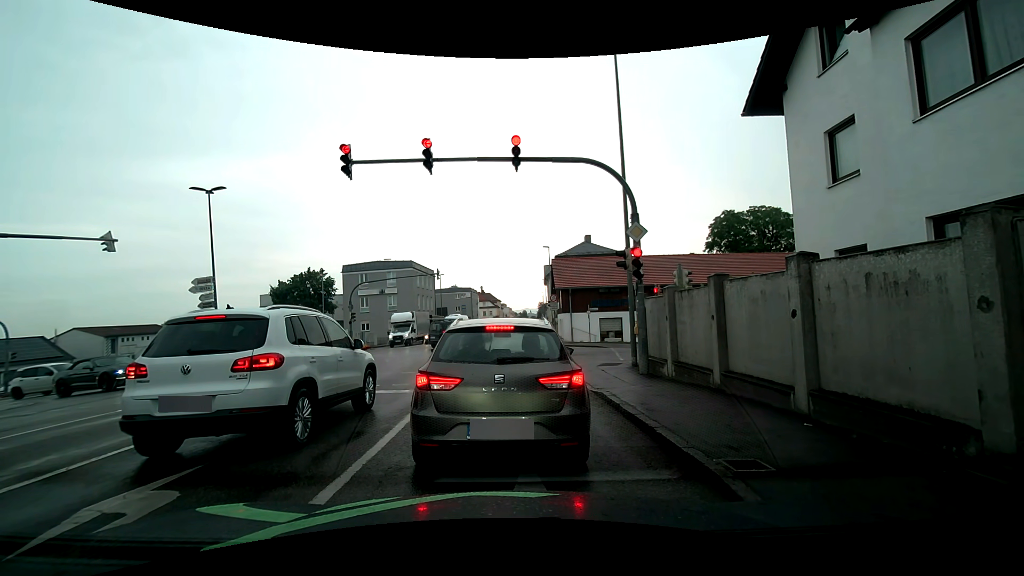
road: tertiary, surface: asphalt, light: Day
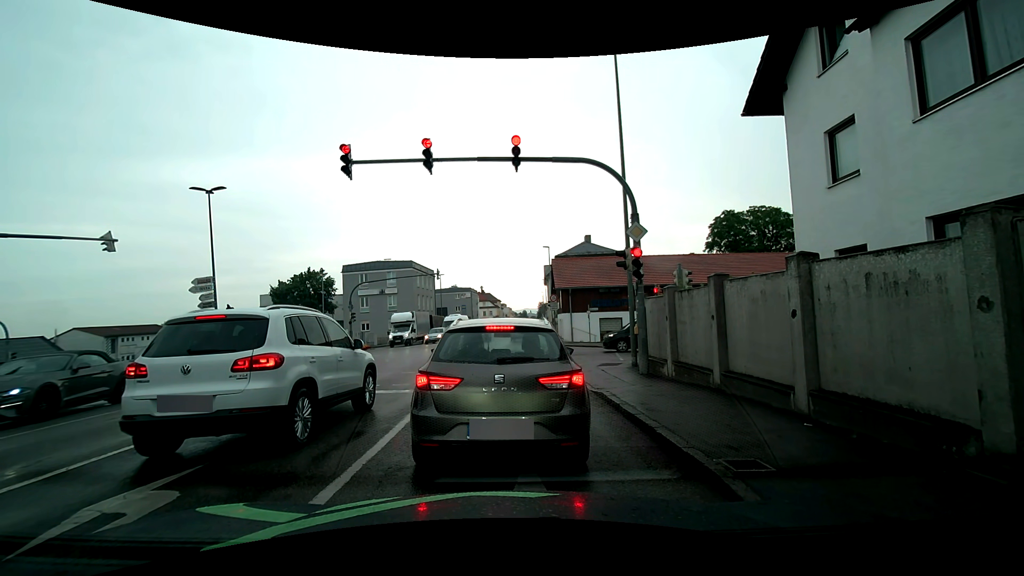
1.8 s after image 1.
(0.0, 0.0) m; 0°
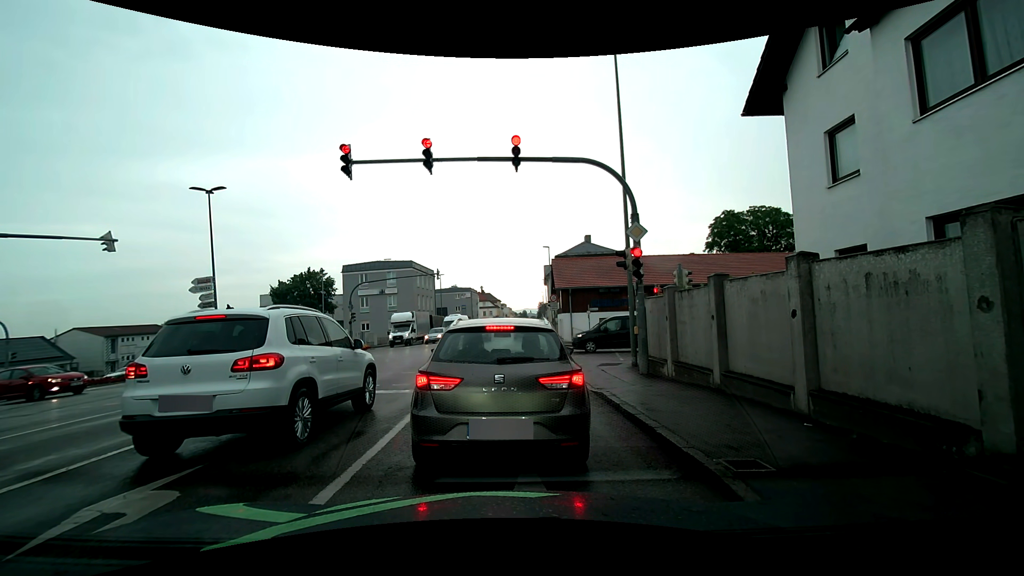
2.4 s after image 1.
(0.0, 0.0) m; 0°
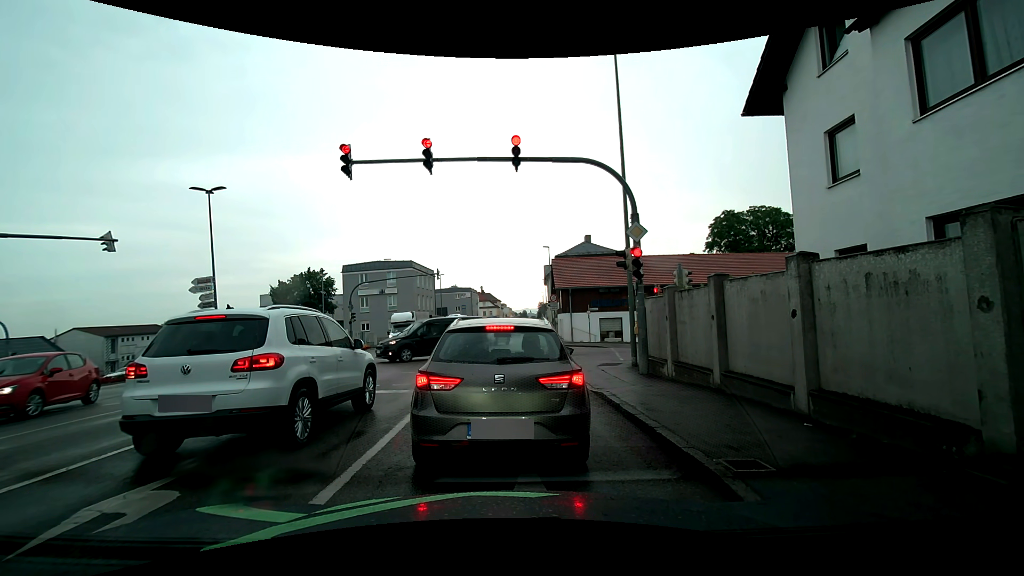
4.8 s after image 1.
(0.0, 0.0) m; 0°
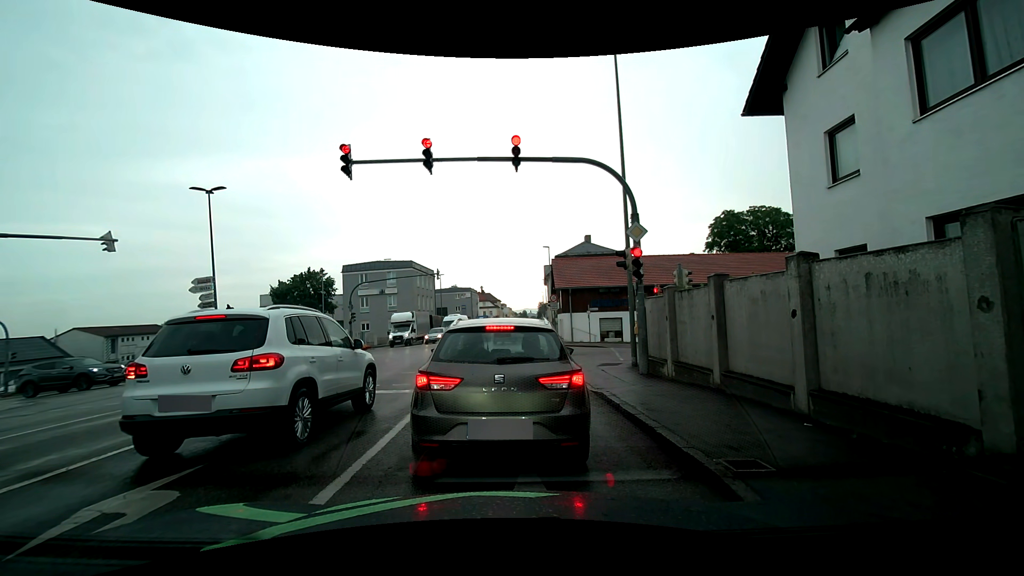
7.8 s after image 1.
(0.0, 0.0) m; 0°
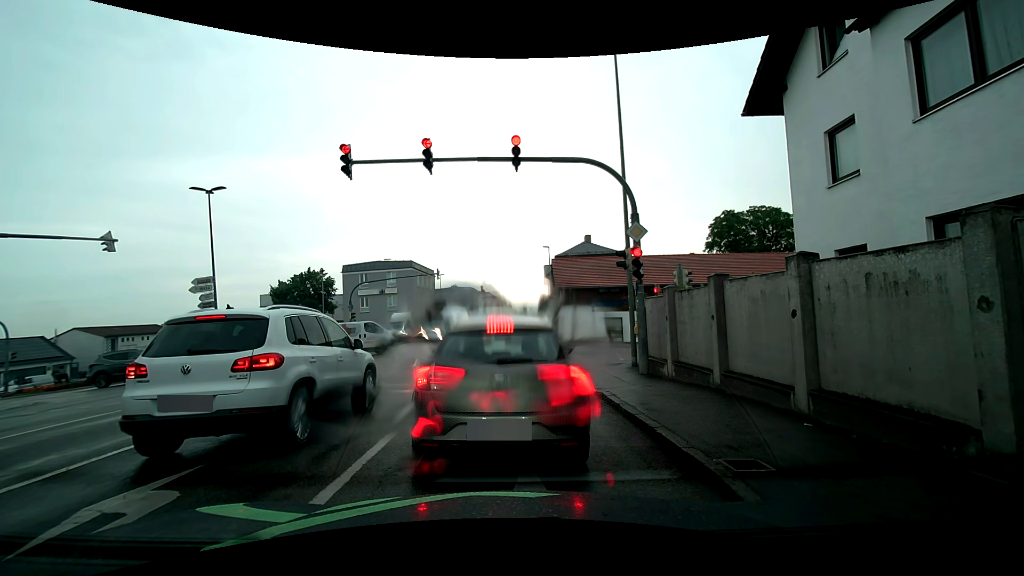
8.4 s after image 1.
(0.0, 0.0) m; 0°
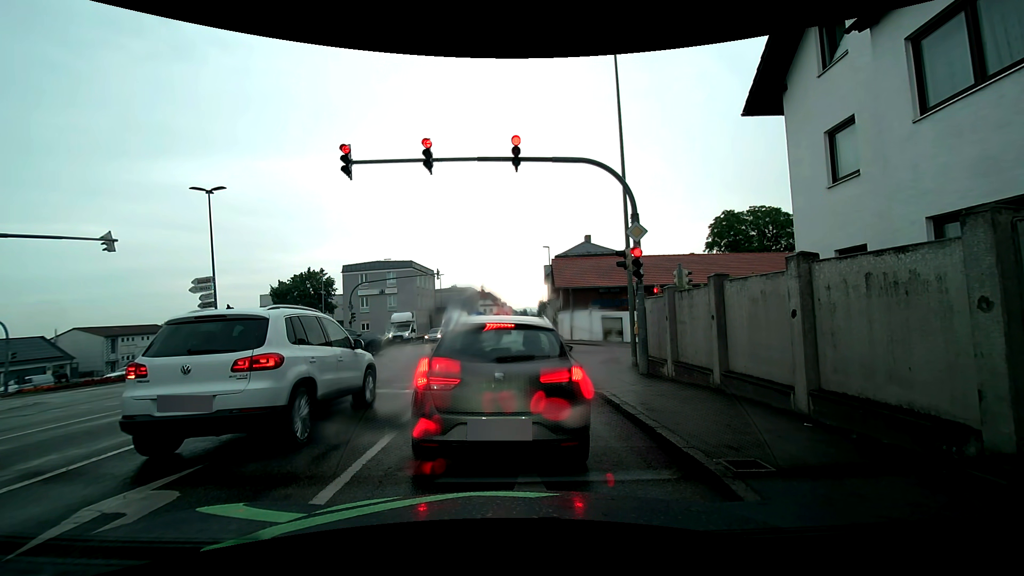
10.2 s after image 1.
(0.0, 0.0) m; 0°
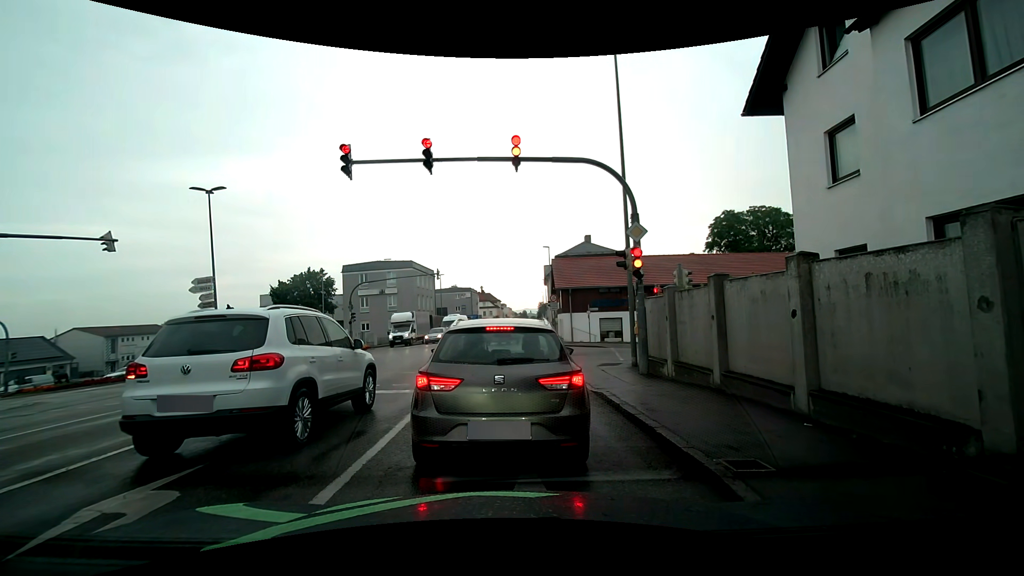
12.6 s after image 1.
(0.0, 0.0) m; 0°
(0, +10) (0, +20) (0, +30) (0, +40) (0, +50) (0, +60) (+1, +70) (+1, +80) (+1, +90) (0, +100) m
